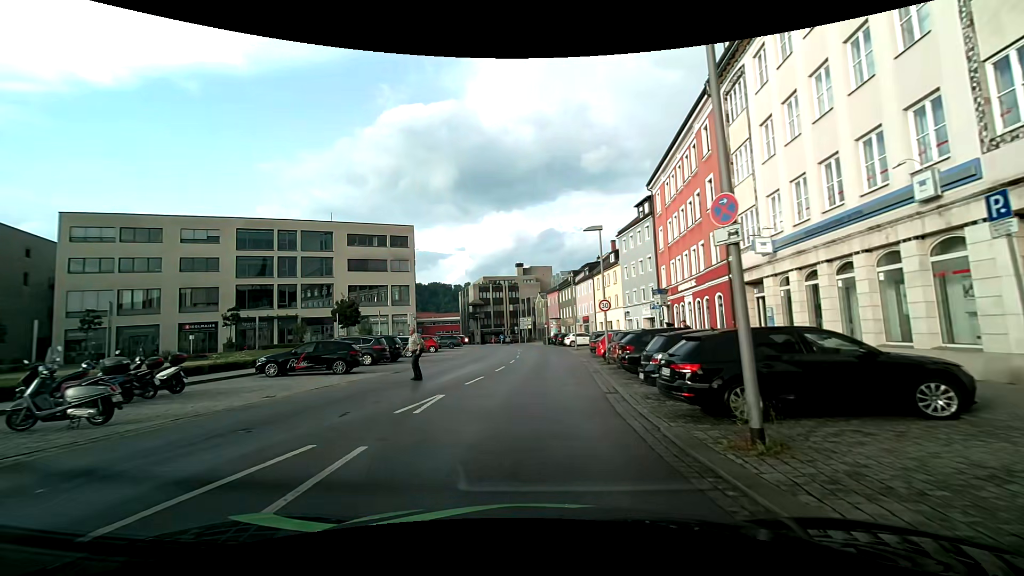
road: tertiary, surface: asphalt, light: Day
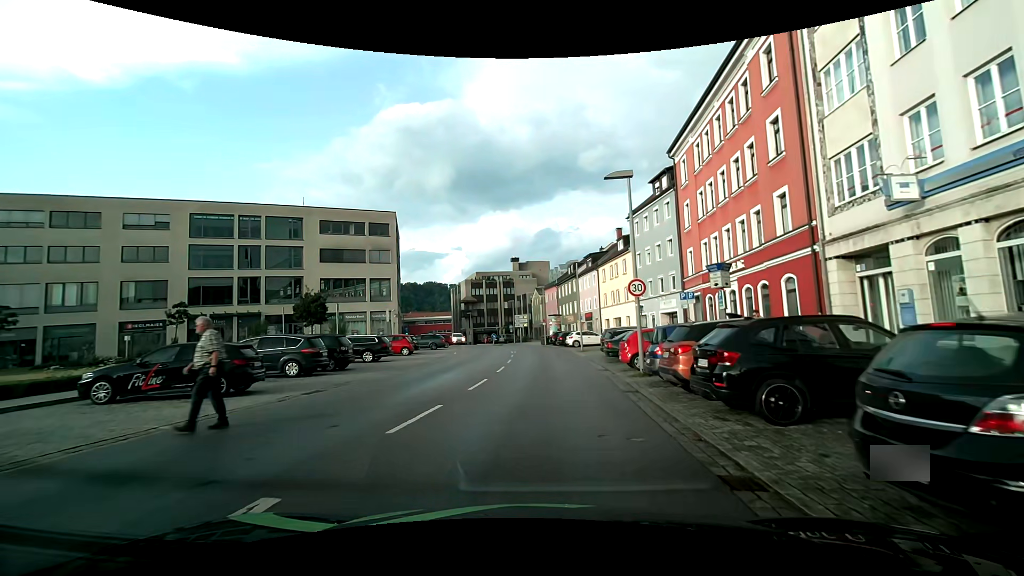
(-0.1, +8.1) m; 0°
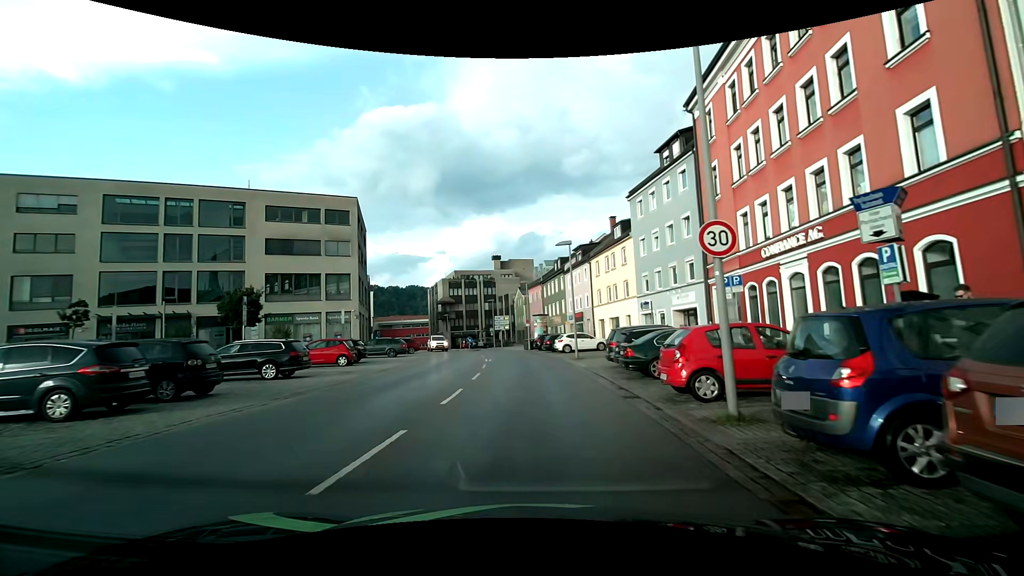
(+0.2, +8.5) m; +2°
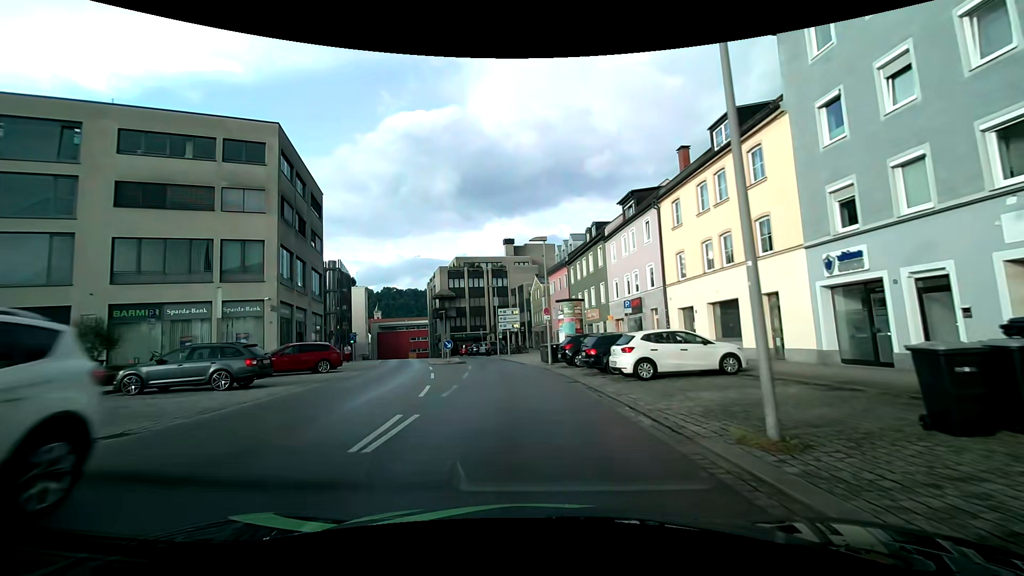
(-0.1, +22.0) m; -3°
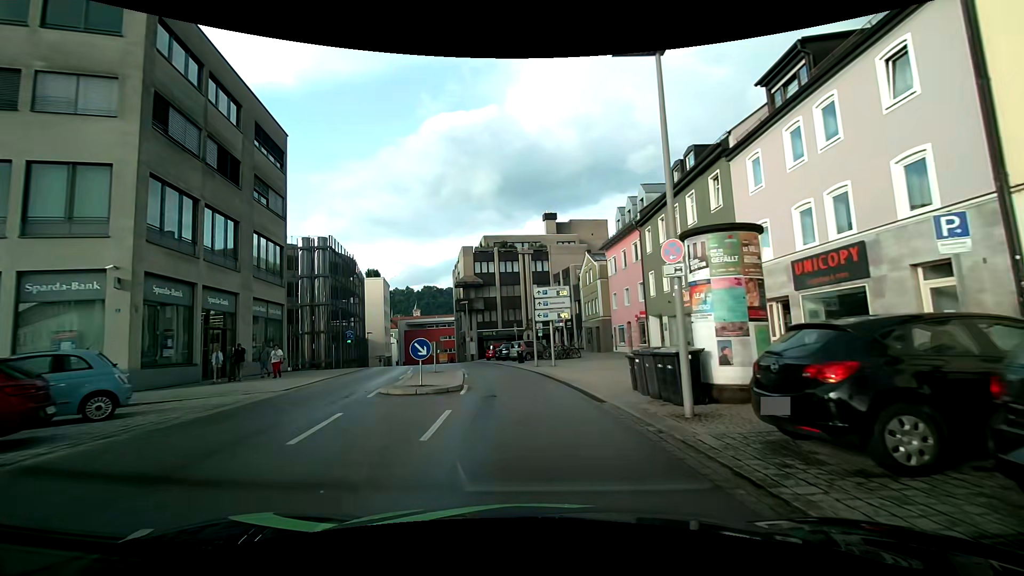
(-0.6, +17.2) m; -3°
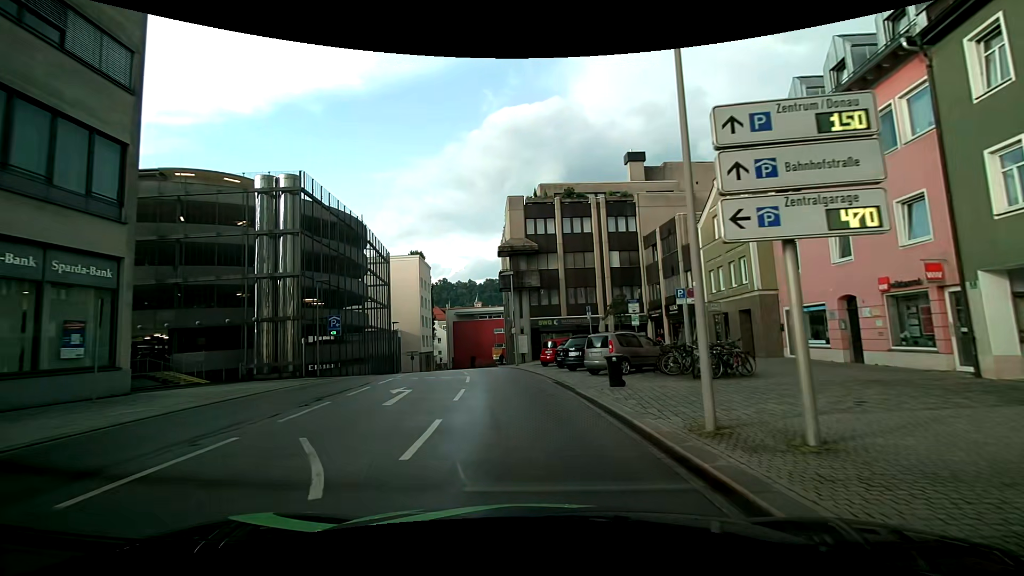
(-1.4, +20.4) m; -8°
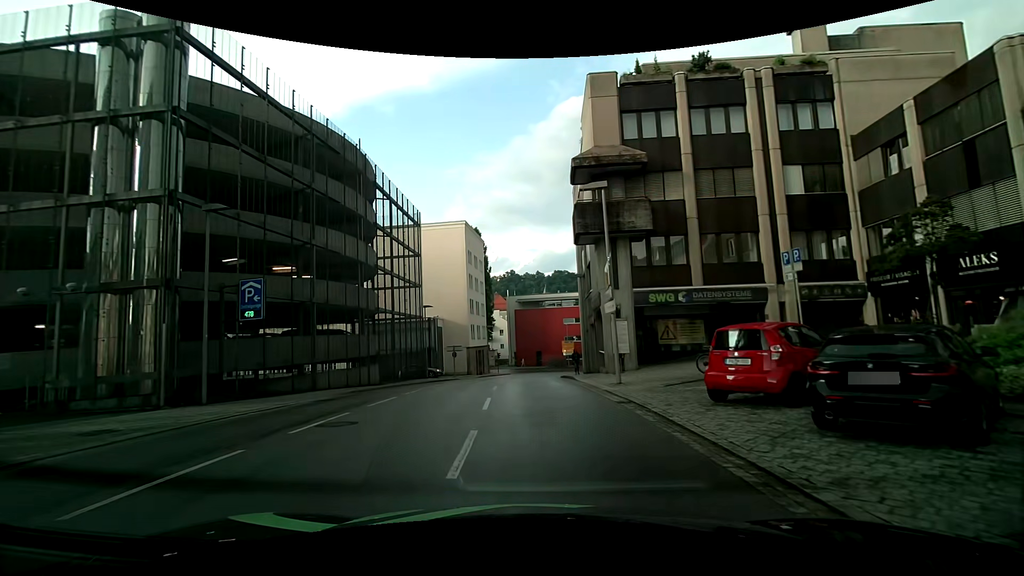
(-1.2, +19.2) m; -6°
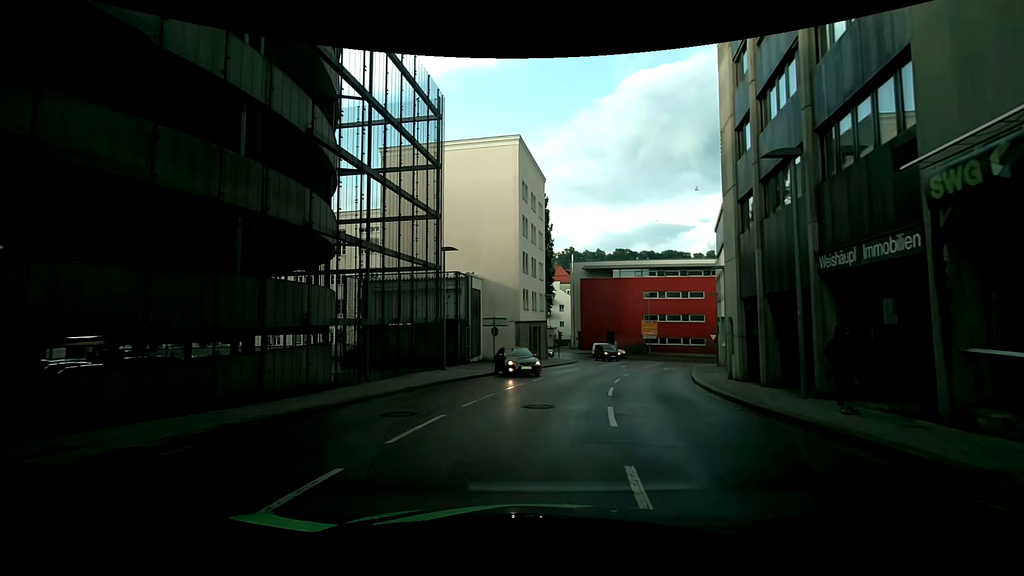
(-2.3, +19.5) m; -7°
